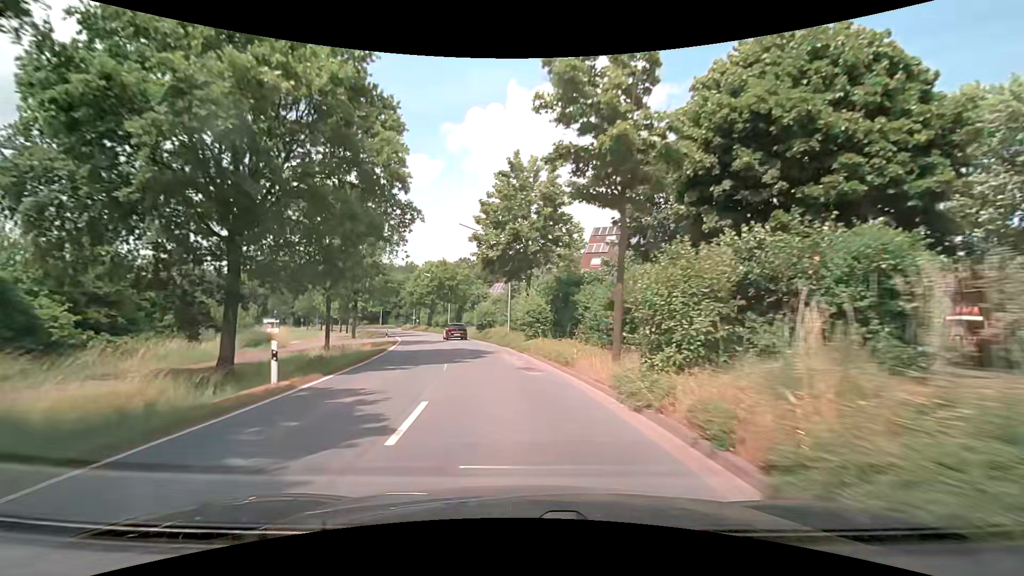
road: secondary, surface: asphalt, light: Day
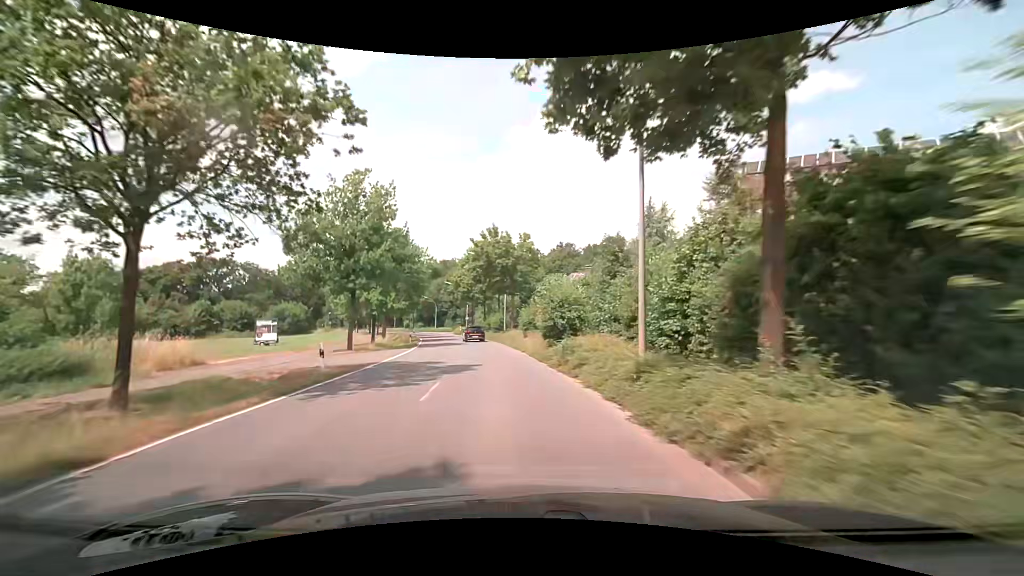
(-1.8, +23.1) m; -8°
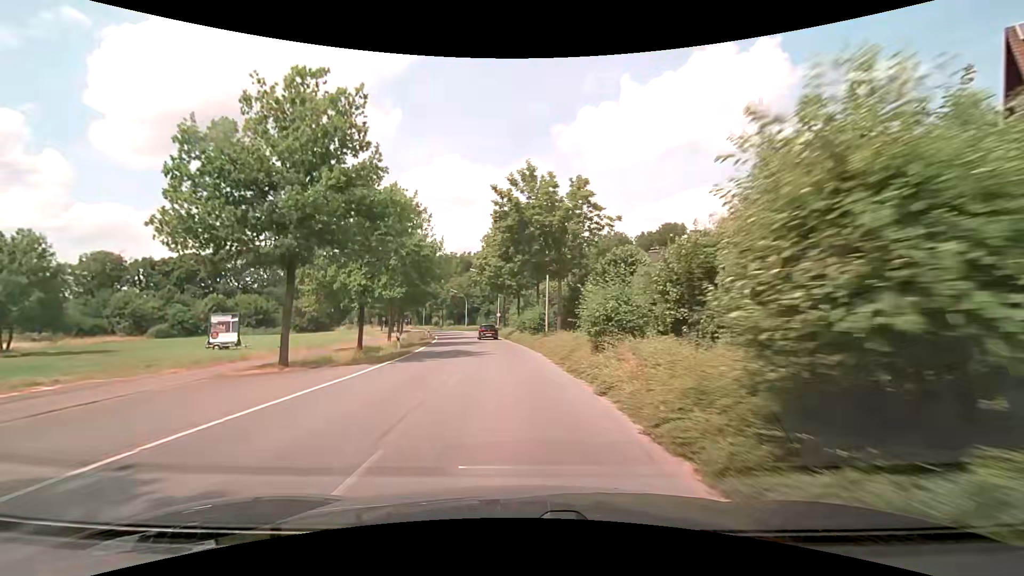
(-0.6, +15.5) m; -4°
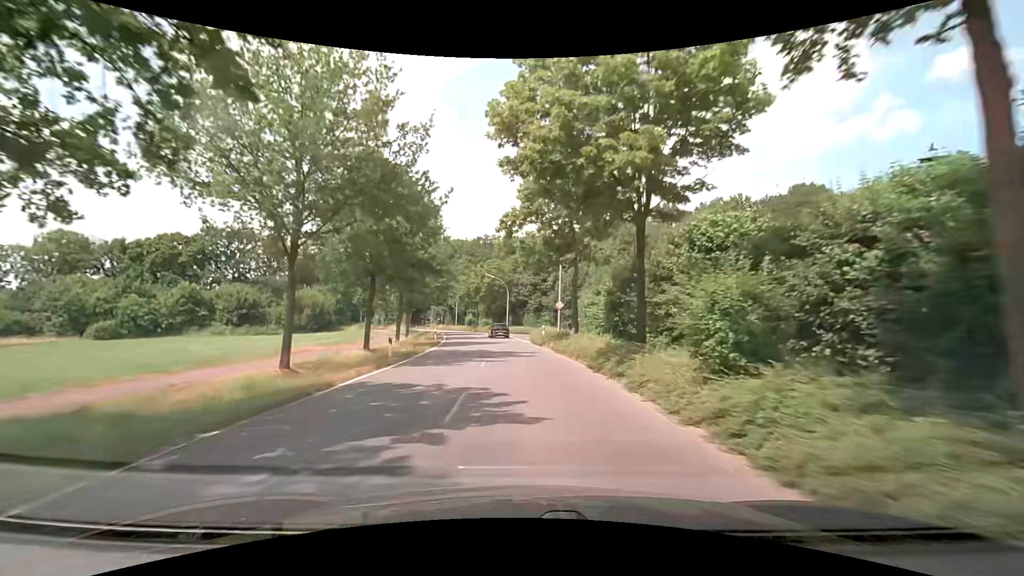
(-2.0, +31.0) m; -6°
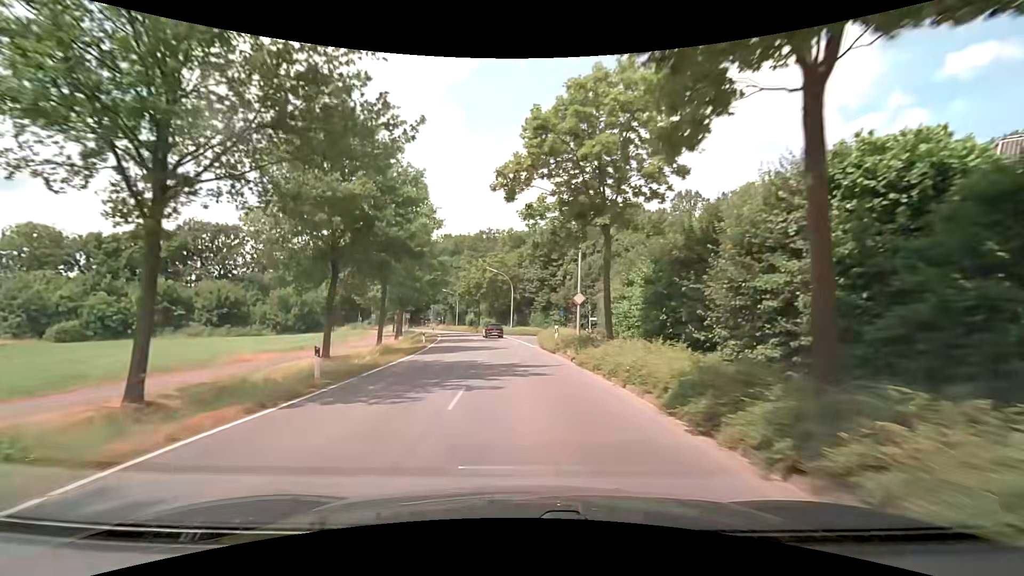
(-0.1, +7.8) m; -1°
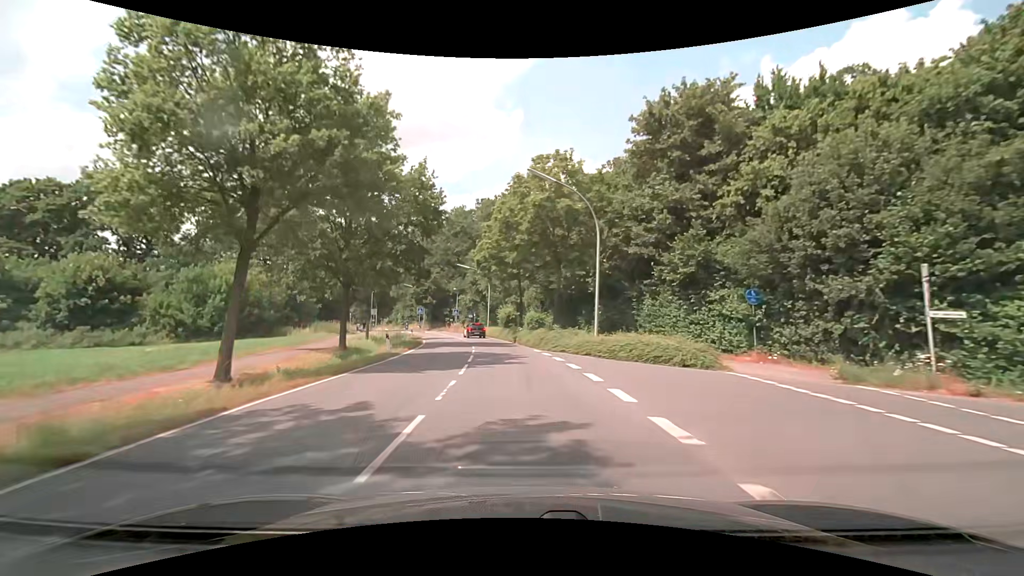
(-1.8, +38.9) m; -6°
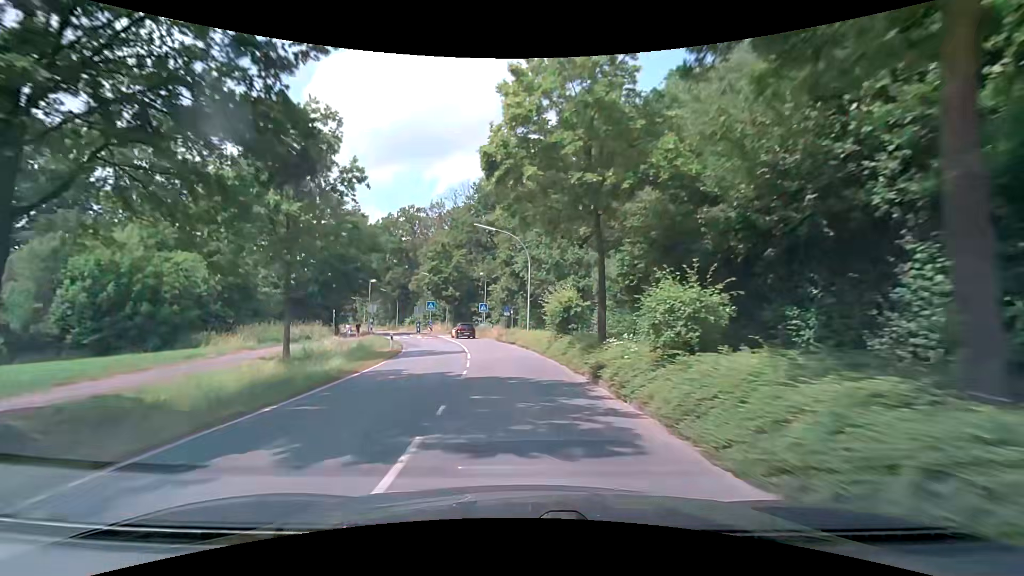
(-1.0, +23.3) m; -5°
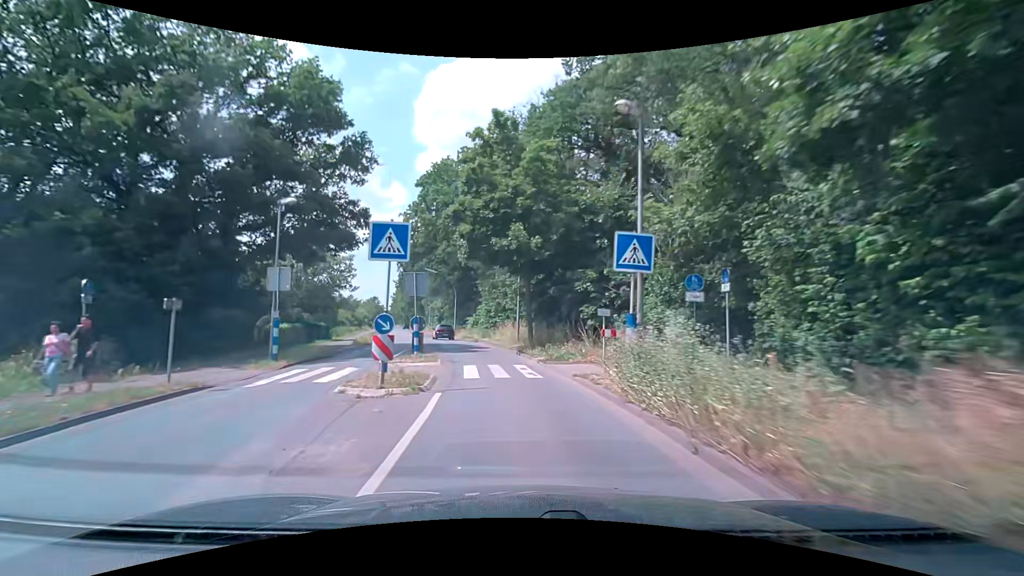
(-3.8, +38.8) m; -11°
(0, +10) (-1, +20) (-3, +30) (-5, +40) (-8, +49) (-11, +59) (-13, +68) (-16, +78) (-19, +88) (-21, +97) m
